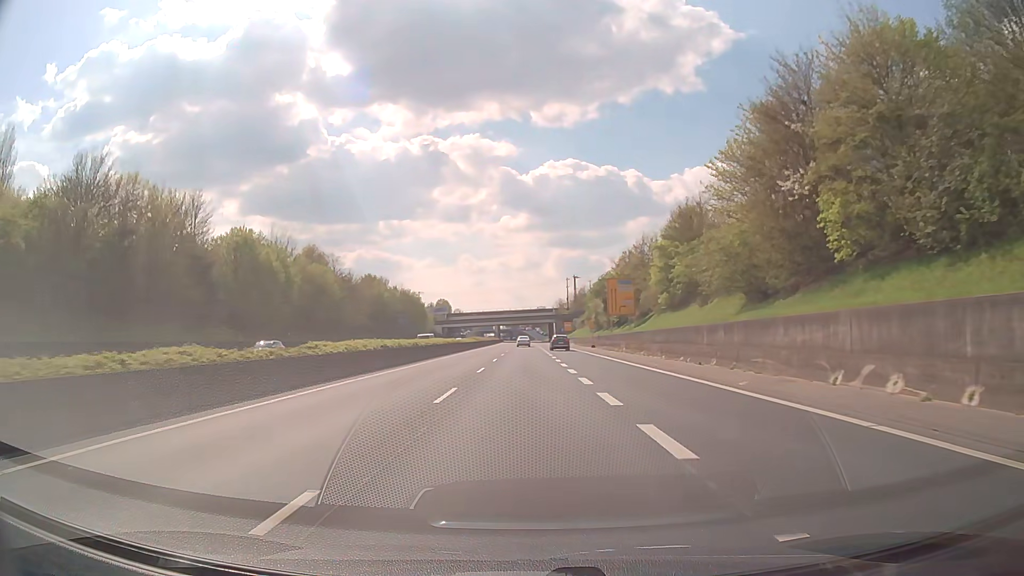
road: trunk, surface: asphalt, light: Day
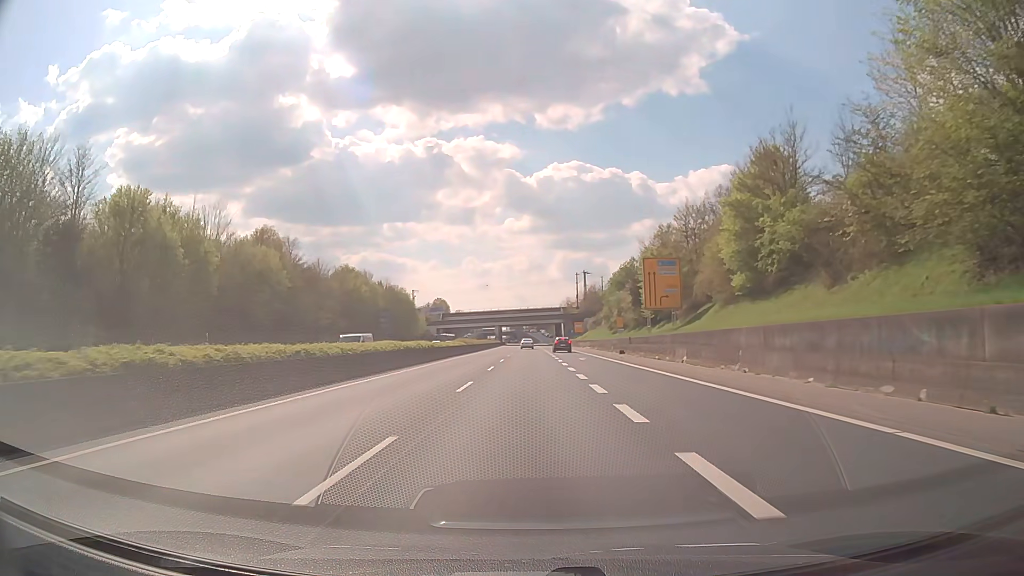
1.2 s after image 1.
(0.0, +20.8) m; 0°
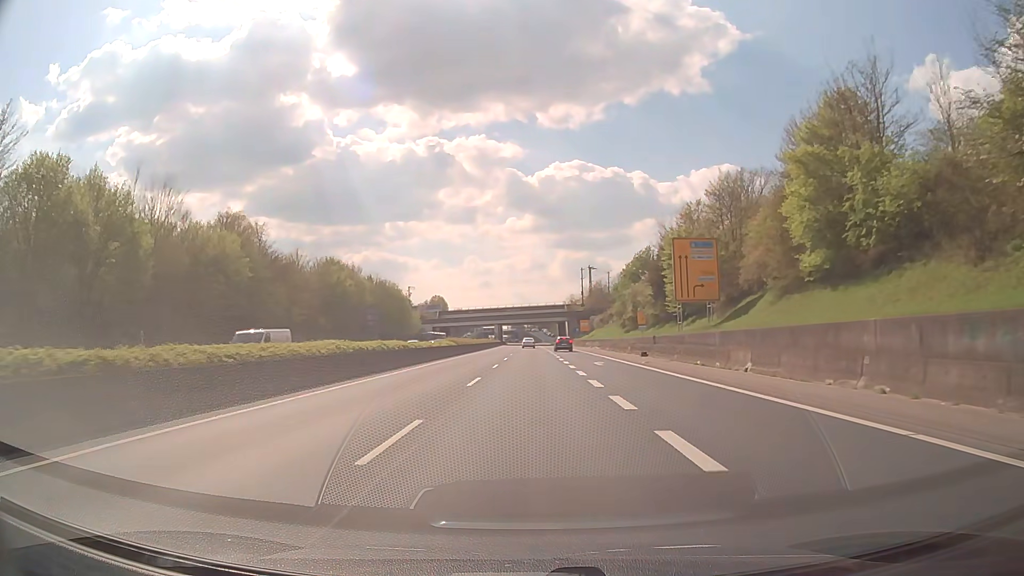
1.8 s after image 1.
(0.0, +10.4) m; 0°
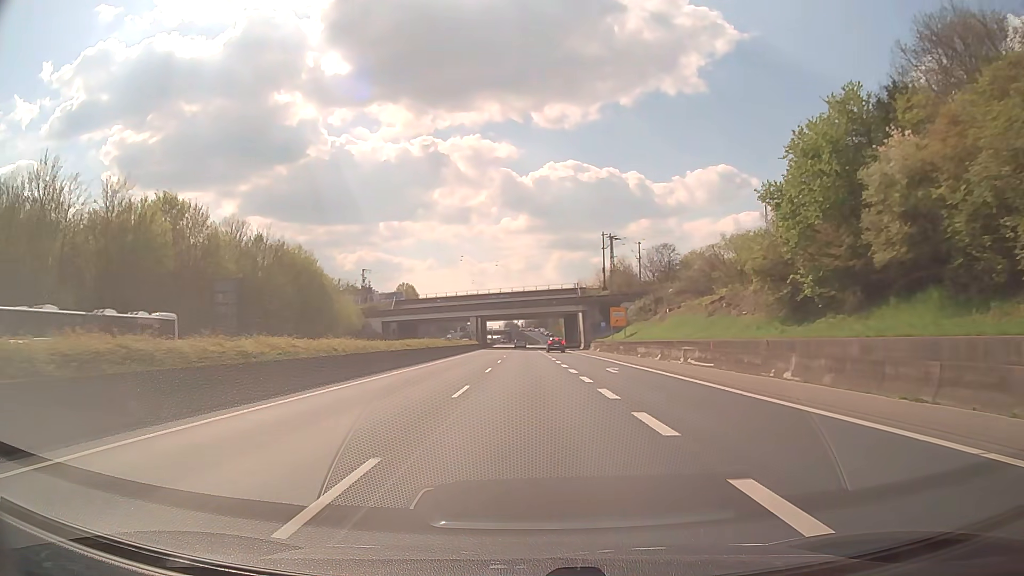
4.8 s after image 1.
(0.0, +52.2) m; 0°
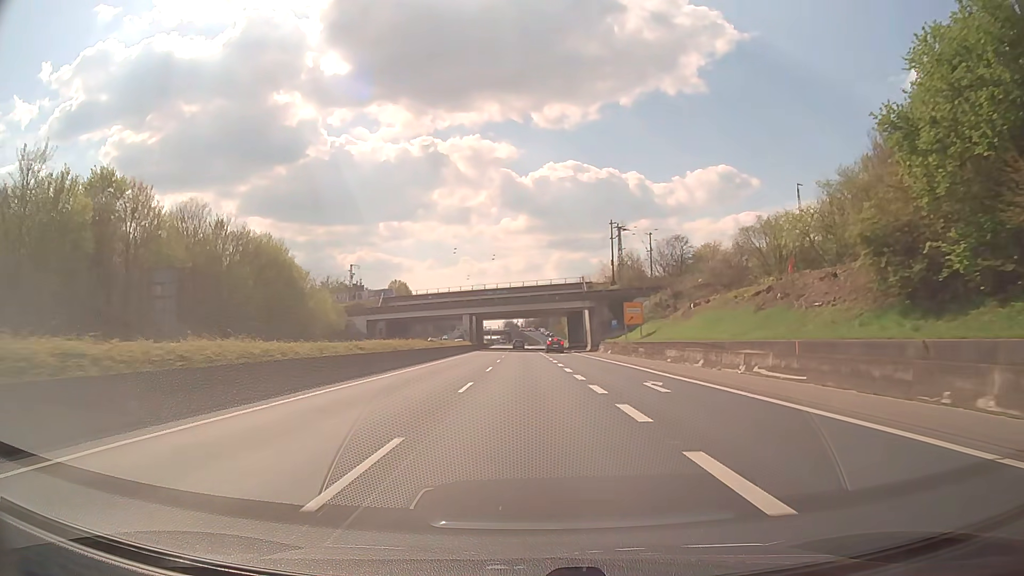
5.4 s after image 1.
(0.0, +10.5) m; 0°
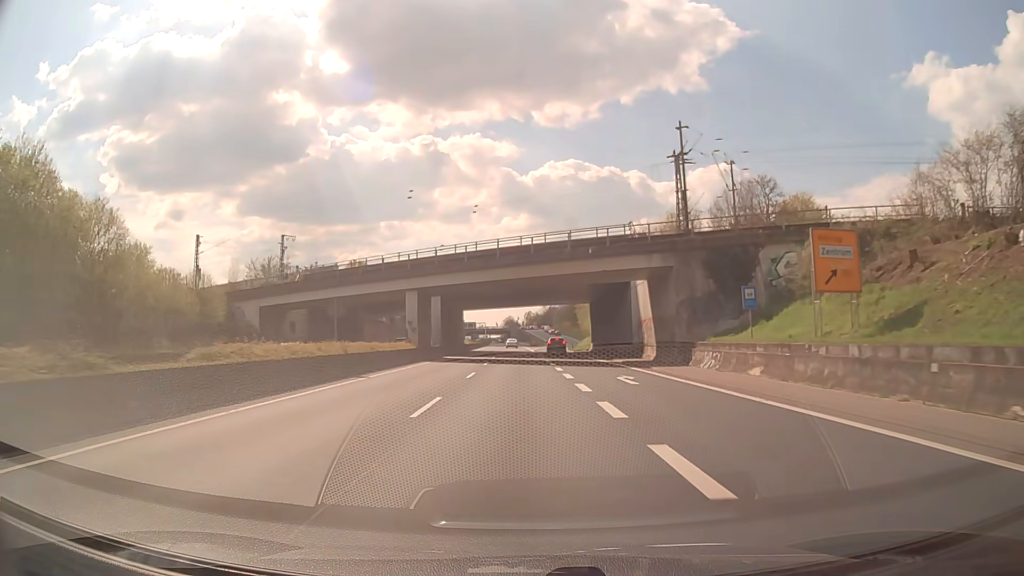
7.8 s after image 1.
(+0.1, +42.2) m; 0°
